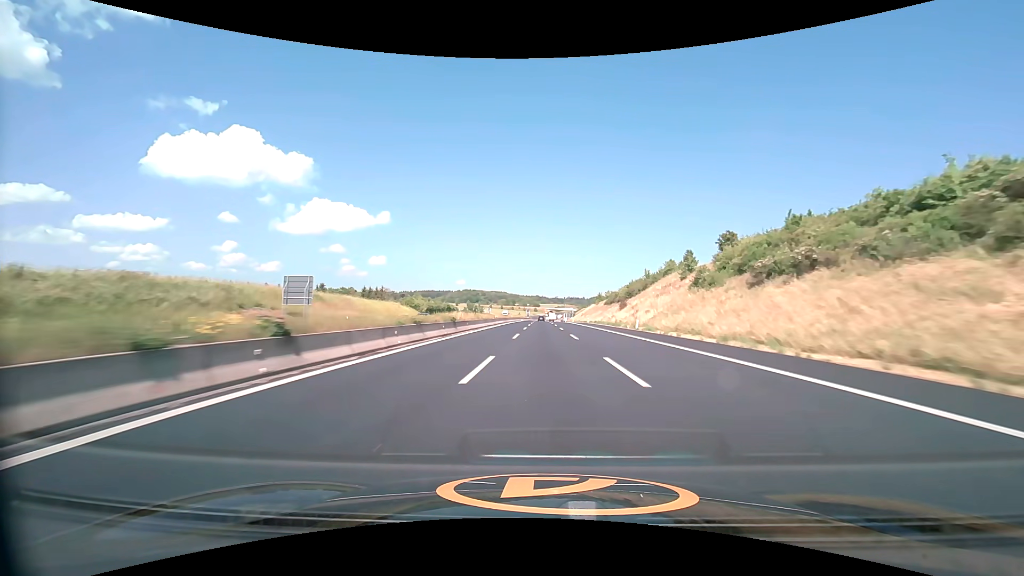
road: motorway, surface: asphalt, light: Day
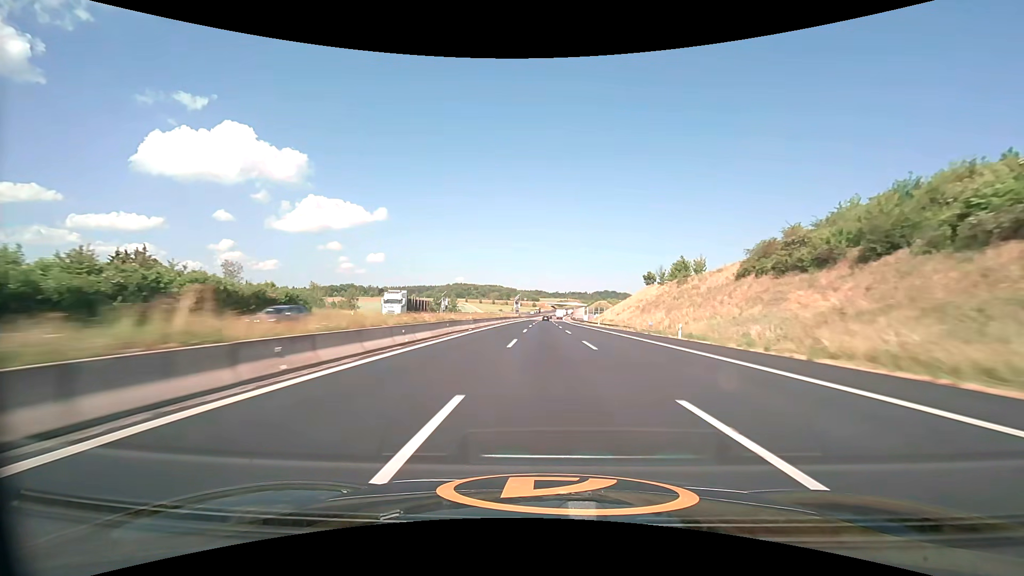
(0.0, +115.0) m; 0°
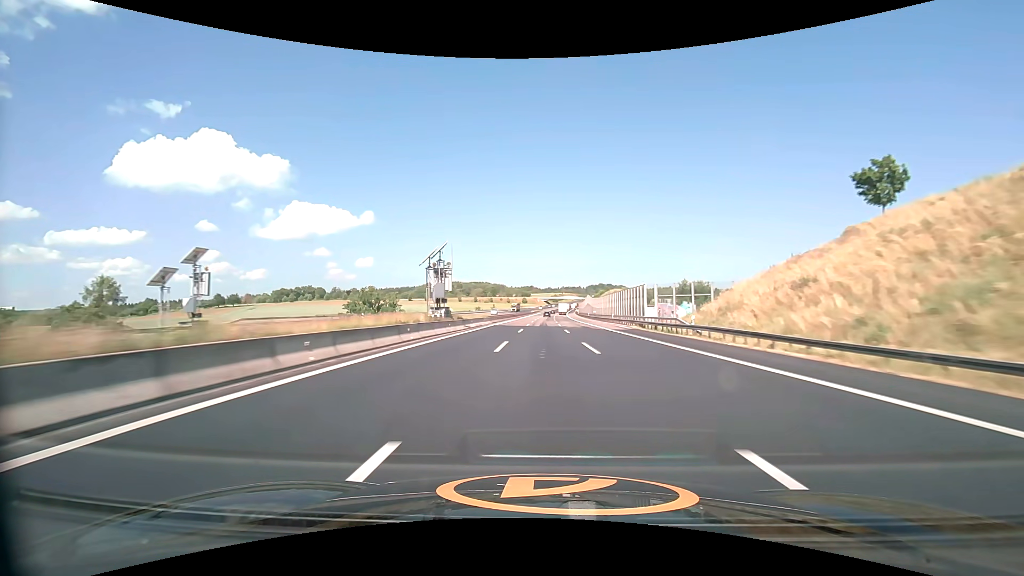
(+0.6, +92.5) m; +1°
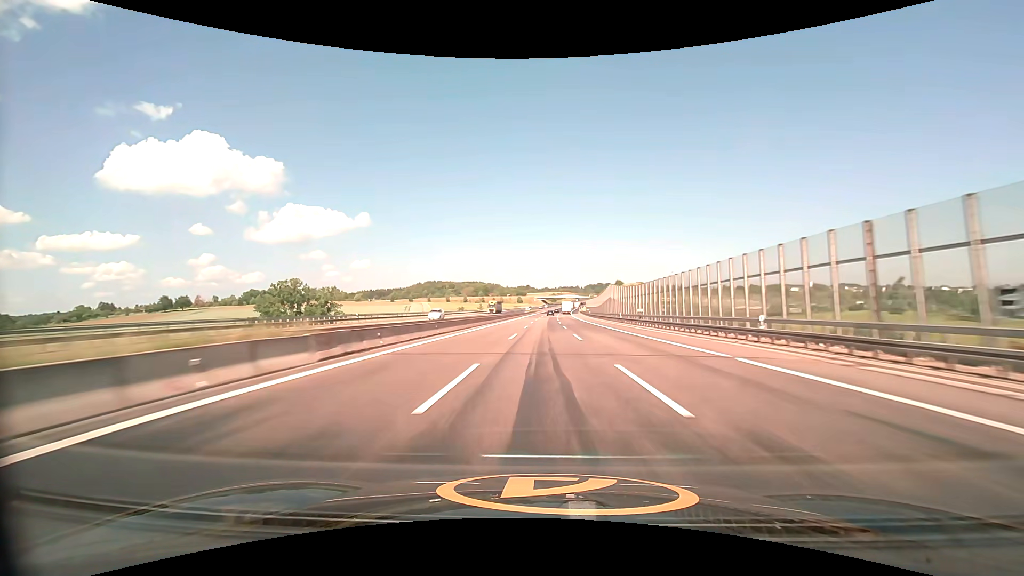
(+0.1, +46.3) m; 0°
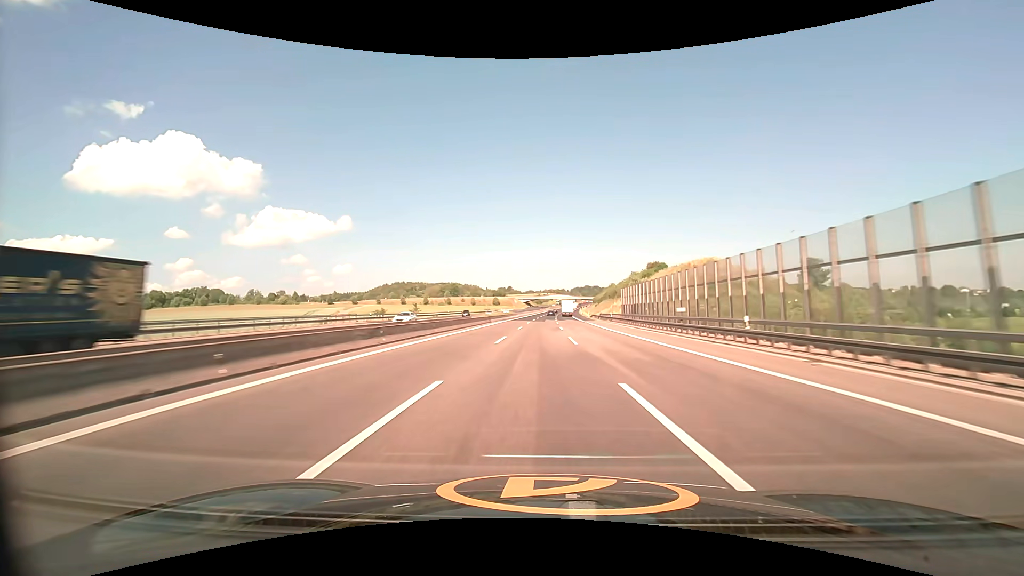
(+1.2, +92.8) m; +2°
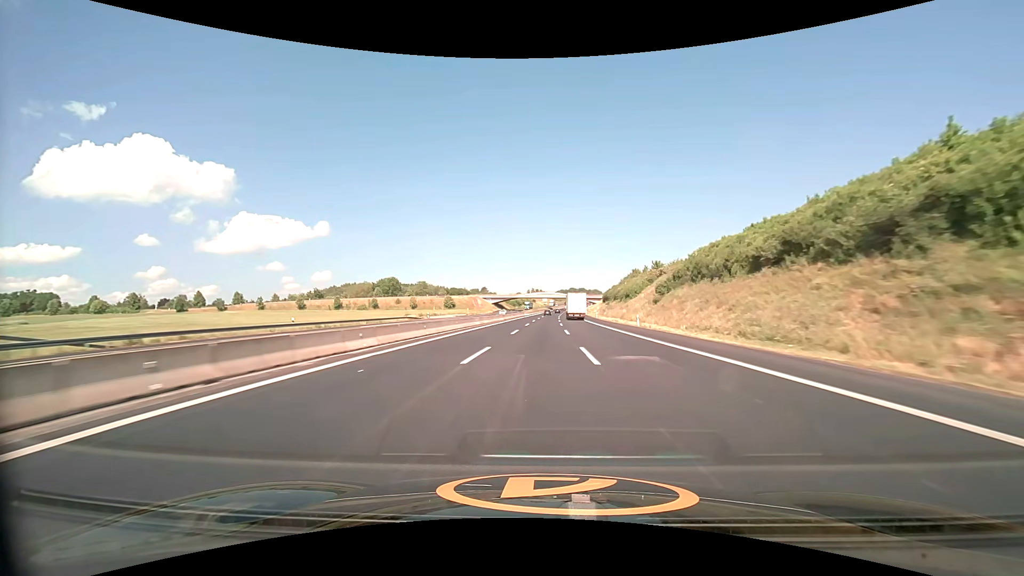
(+2.2, +116.7) m; +2°
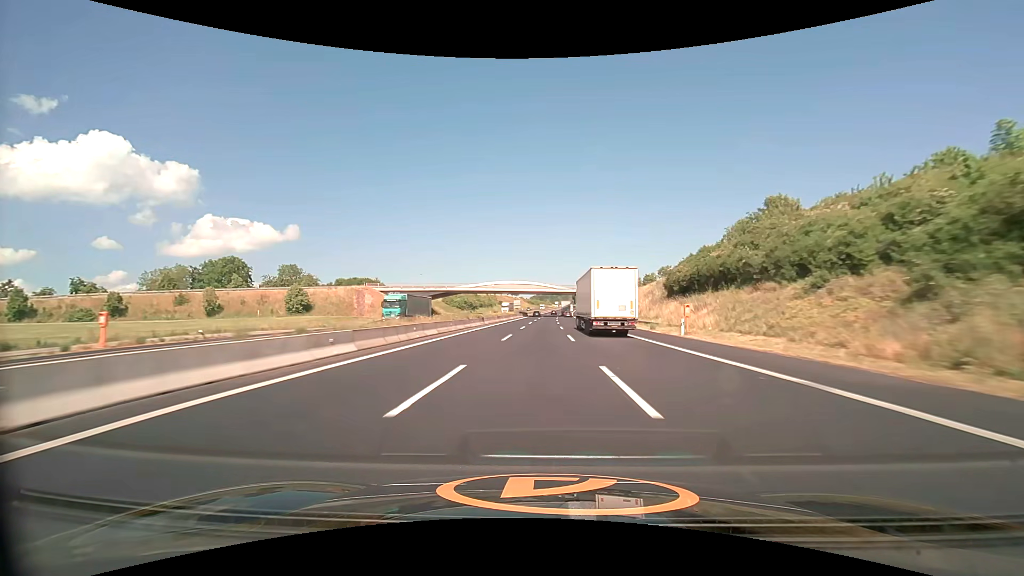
(+2.8, +118.3) m; +3°
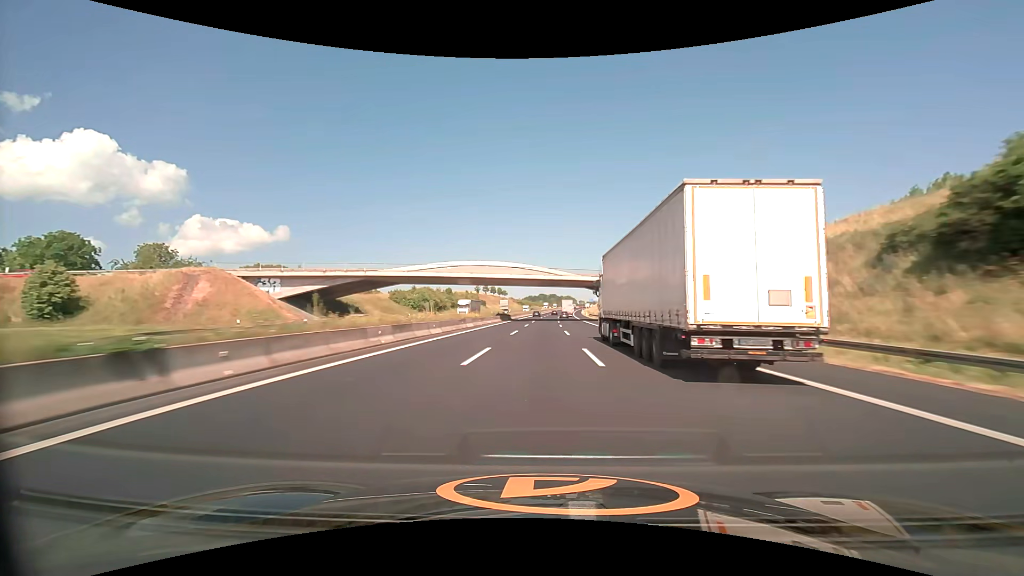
(+0.4, +47.8) m; +1°
(0, +10) (0, +20) (0, +30) (0, +40) (0, +50) (+1, +60) (+1, +70) (+1, +80) (+1, +90) (+2, +100) m
